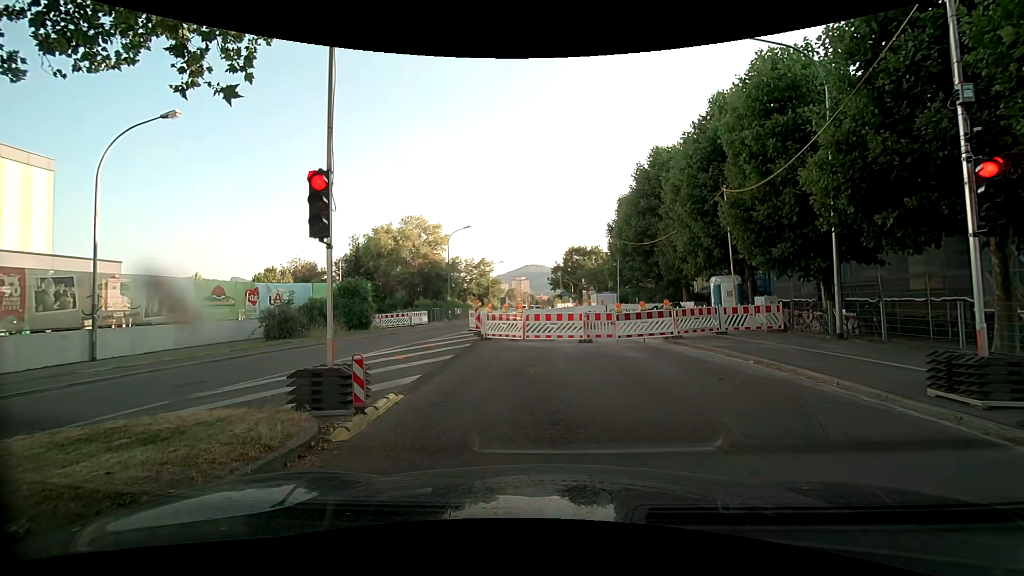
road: secondary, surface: asphalt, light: Day
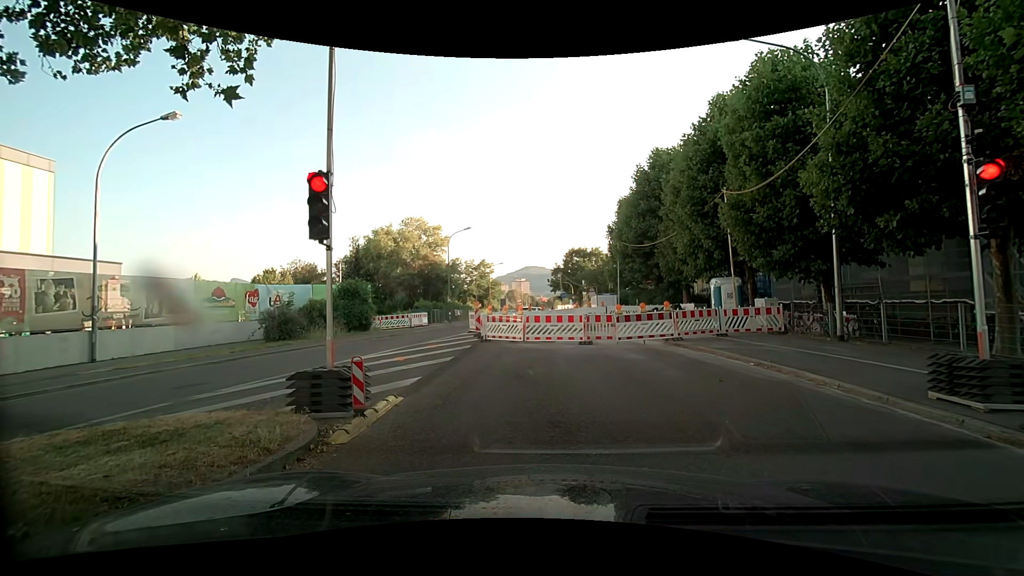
(0.0, +0.1) m; 0°
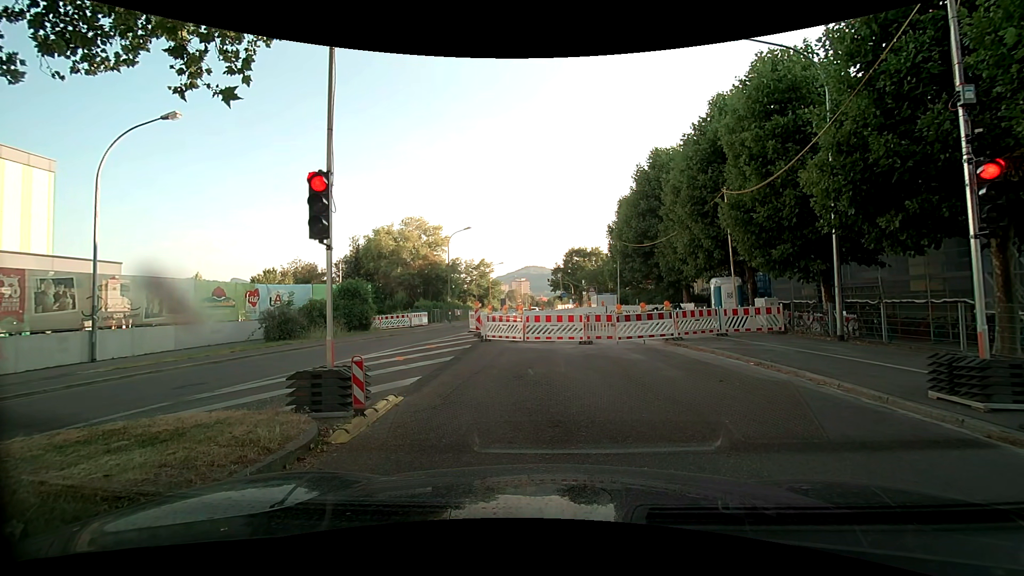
(0.0, +0.1) m; 0°
